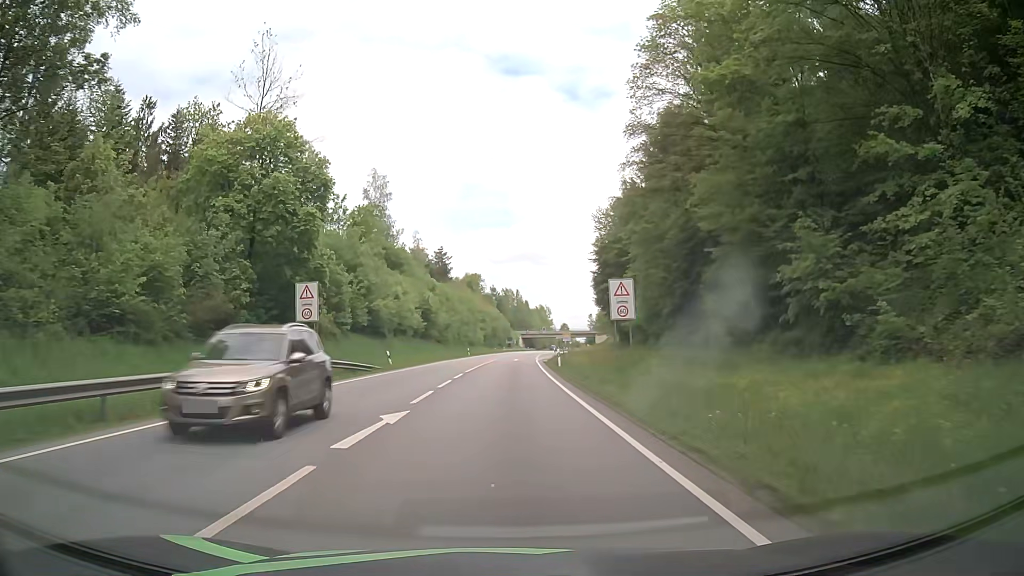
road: primary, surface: asphalt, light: Day
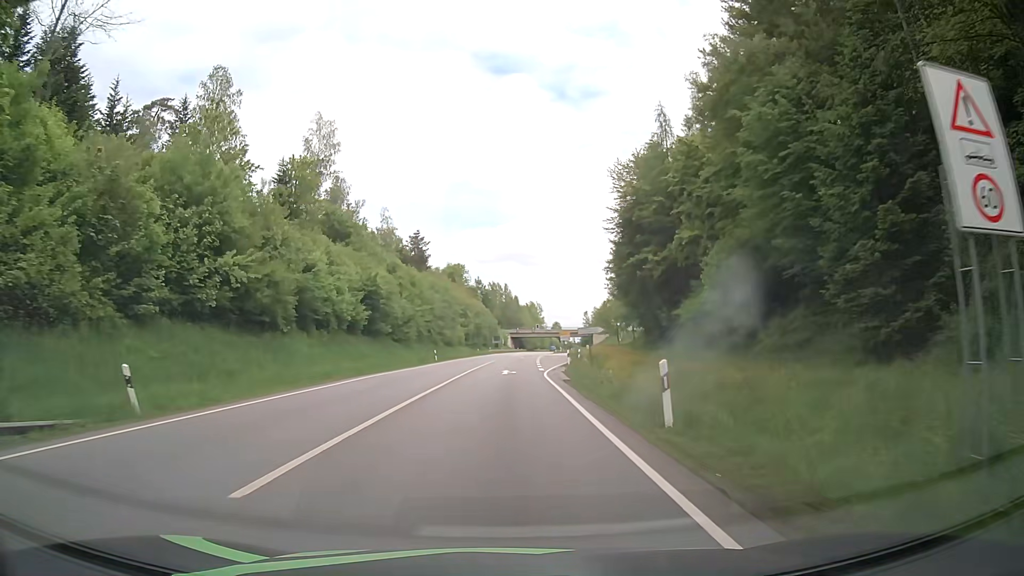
(+0.4, +27.7) m; +1°
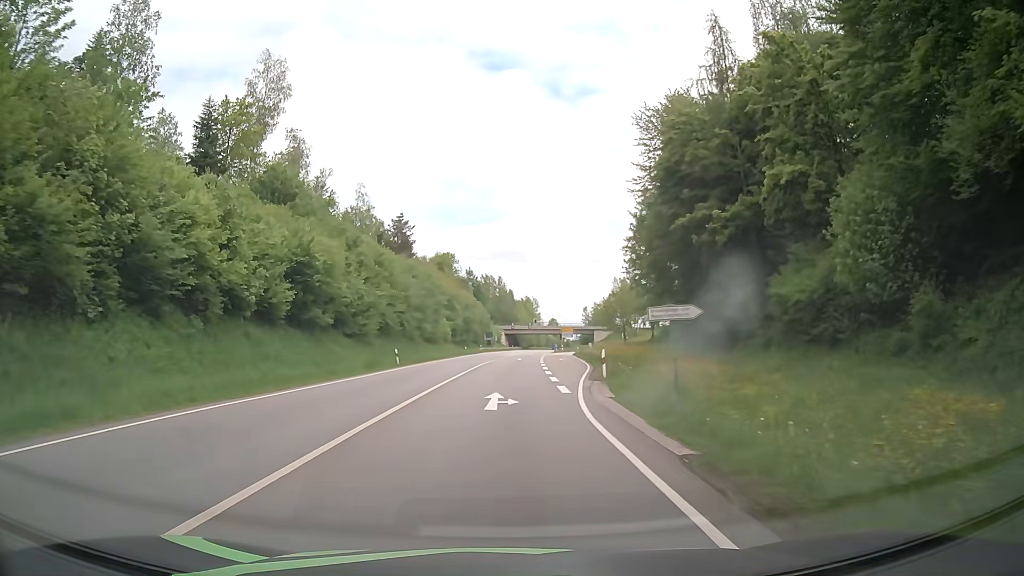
(0.0, +18.4) m; 0°
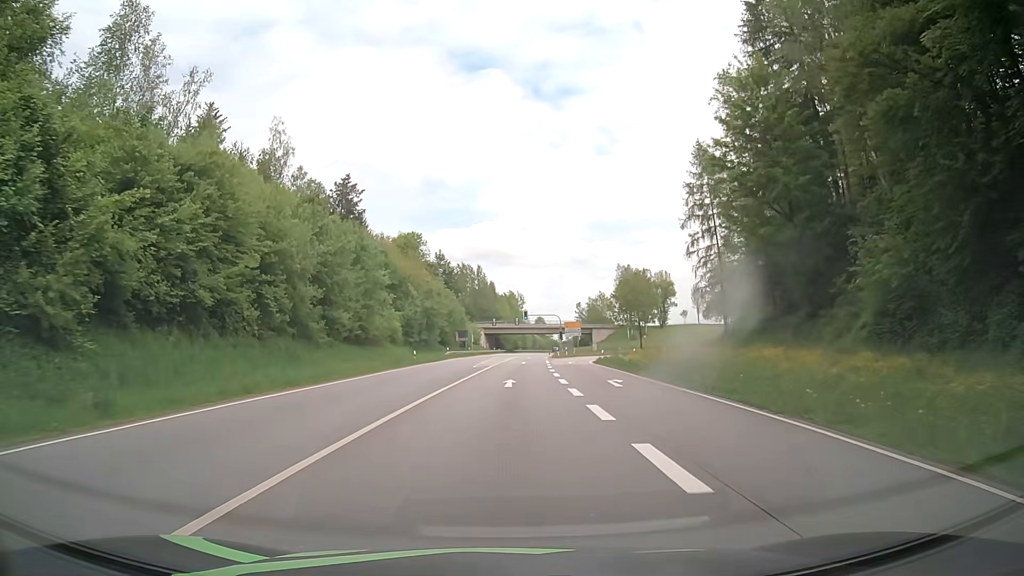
(+0.4, +36.9) m; +1°
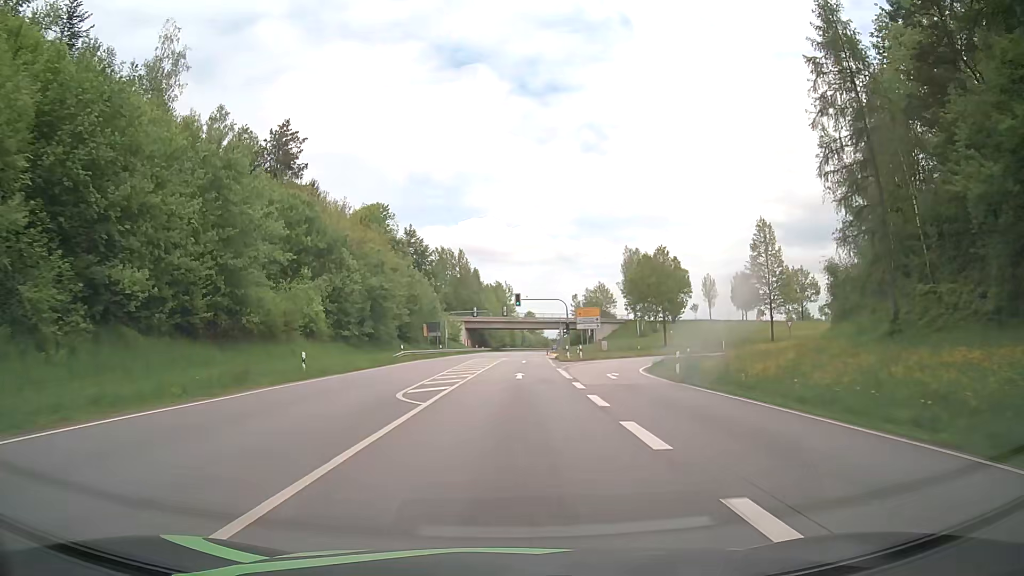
(+0.3, +27.6) m; +1°
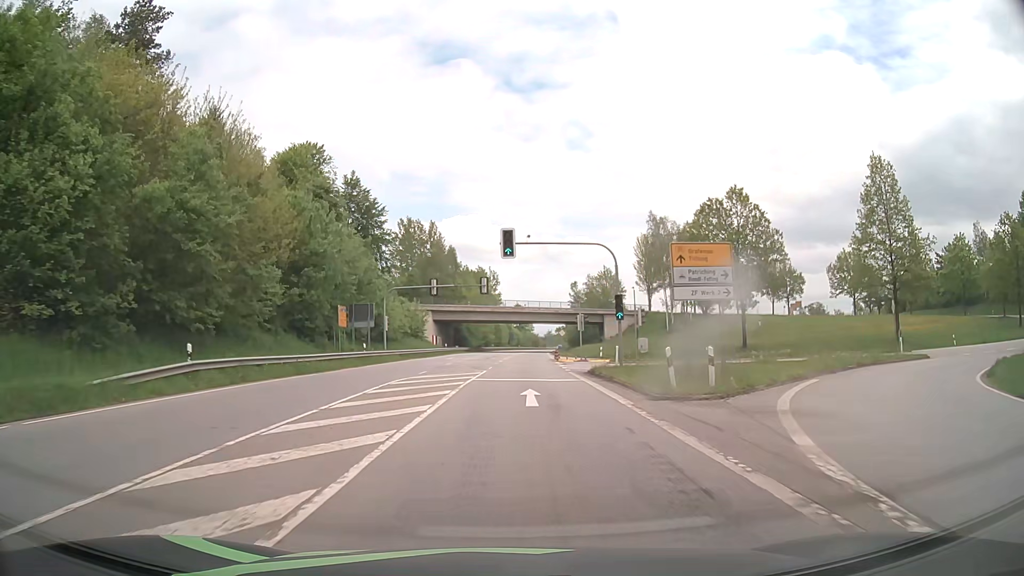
(+0.5, +36.4) m; +2°
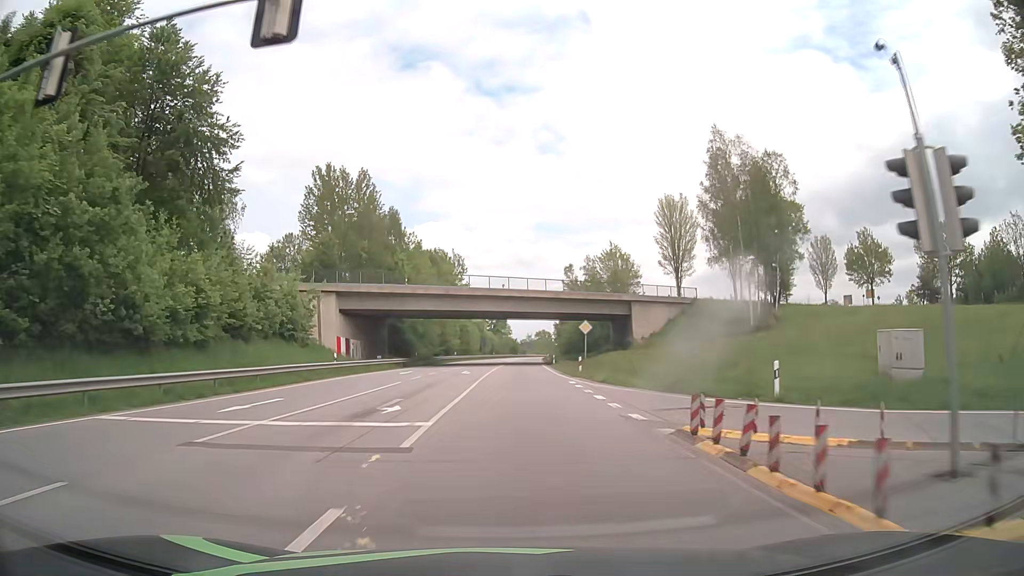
(+0.7, +44.9) m; +2°
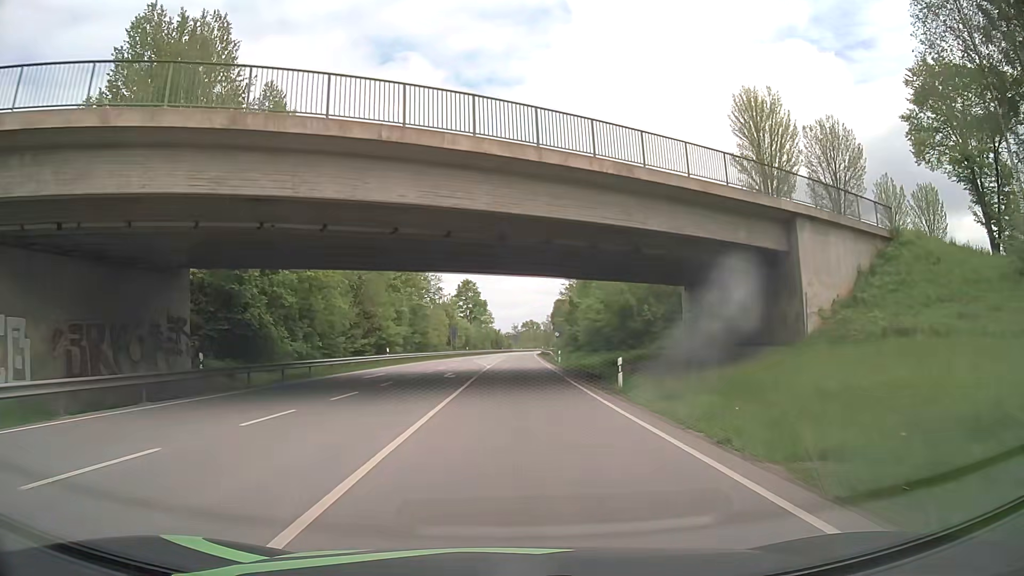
(+0.6, +45.0) m; +1°
(0, +10) (0, +20) (0, +30) (0, +40) (0, +50) (0, +60) (+1, +70) (+1, +80) (+1, +90) (+2, +100) m
